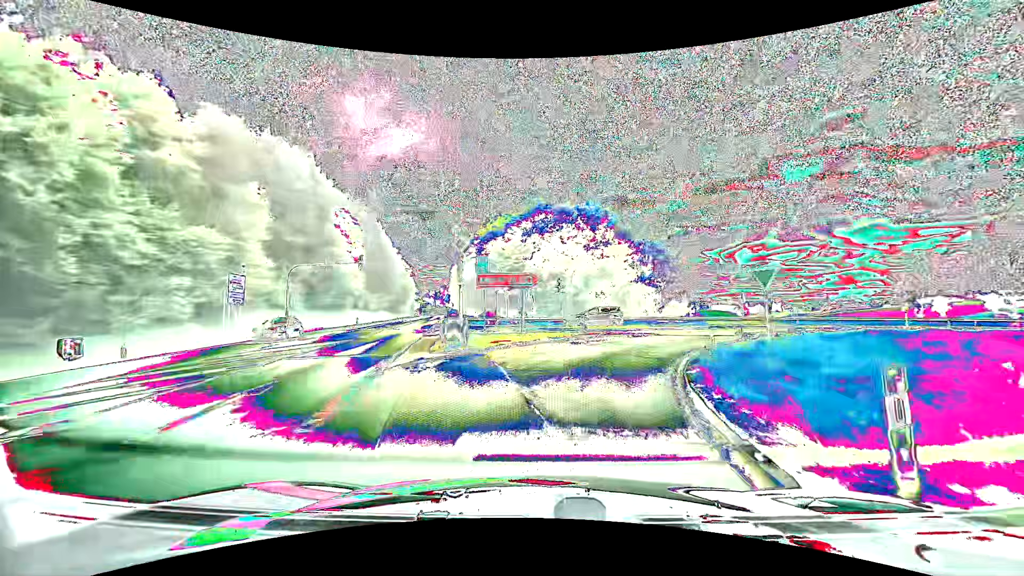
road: primary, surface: asphalt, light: Day
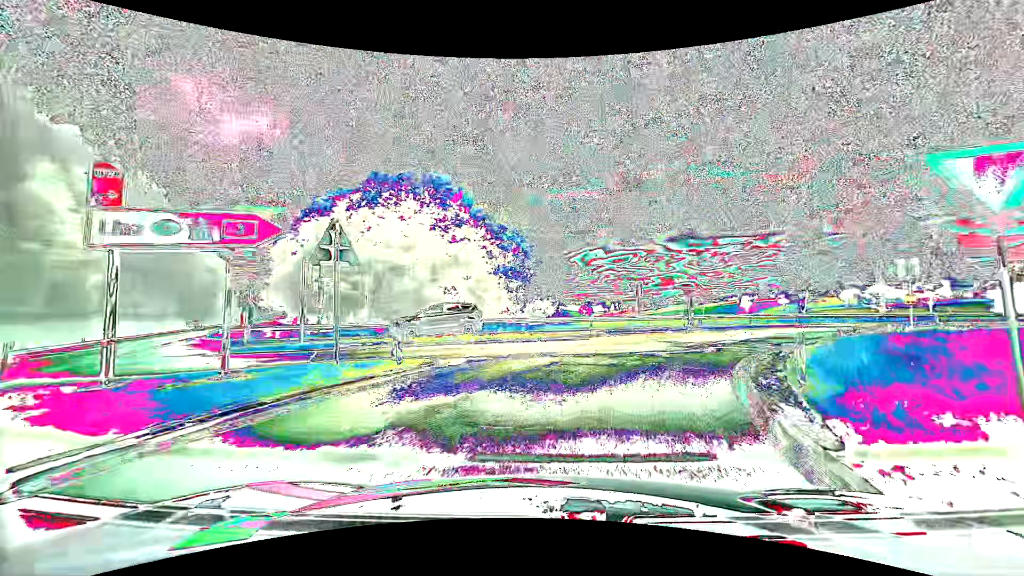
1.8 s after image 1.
(+1.7, +15.9) m; +16°
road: motorway_link
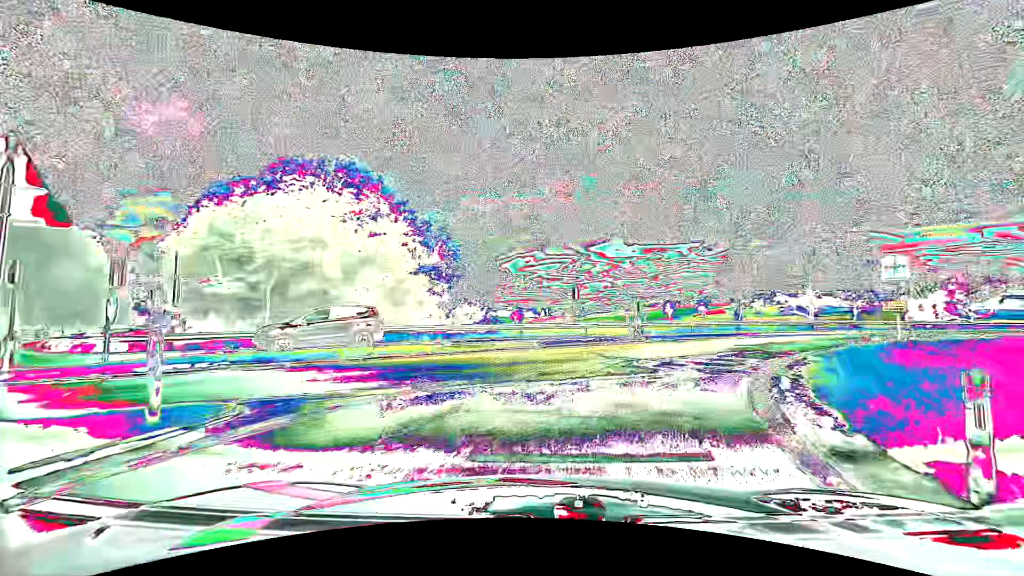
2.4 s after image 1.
(+0.3, +5.1) m; +7°
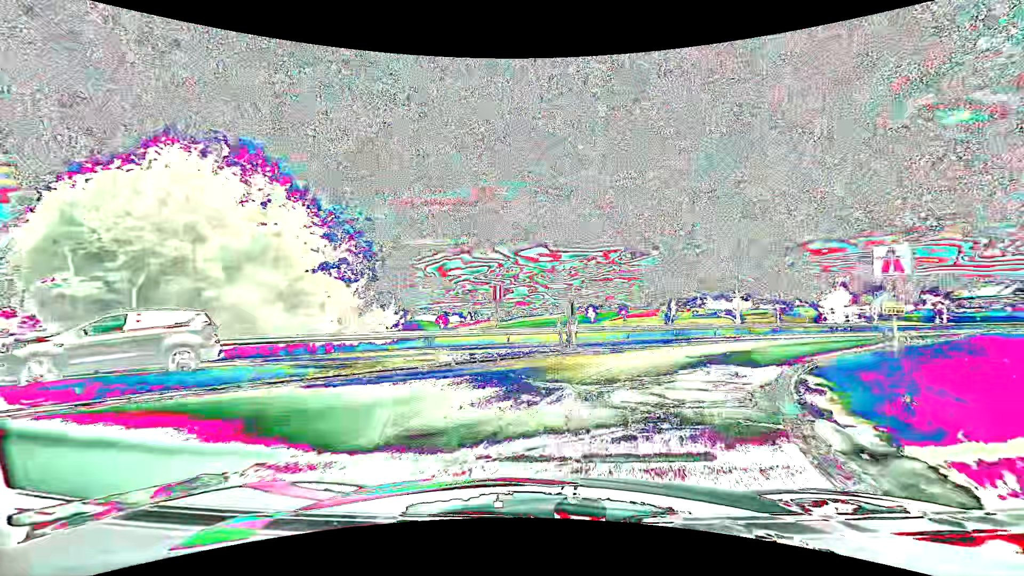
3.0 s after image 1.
(+0.4, +5.0) m; +9°
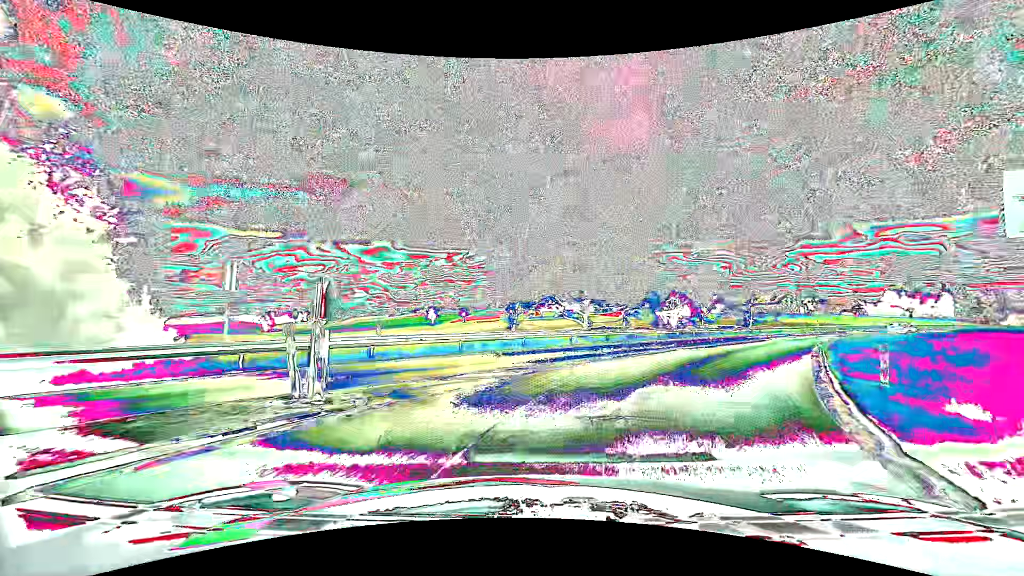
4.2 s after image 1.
(+1.5, +9.7) m; +17°
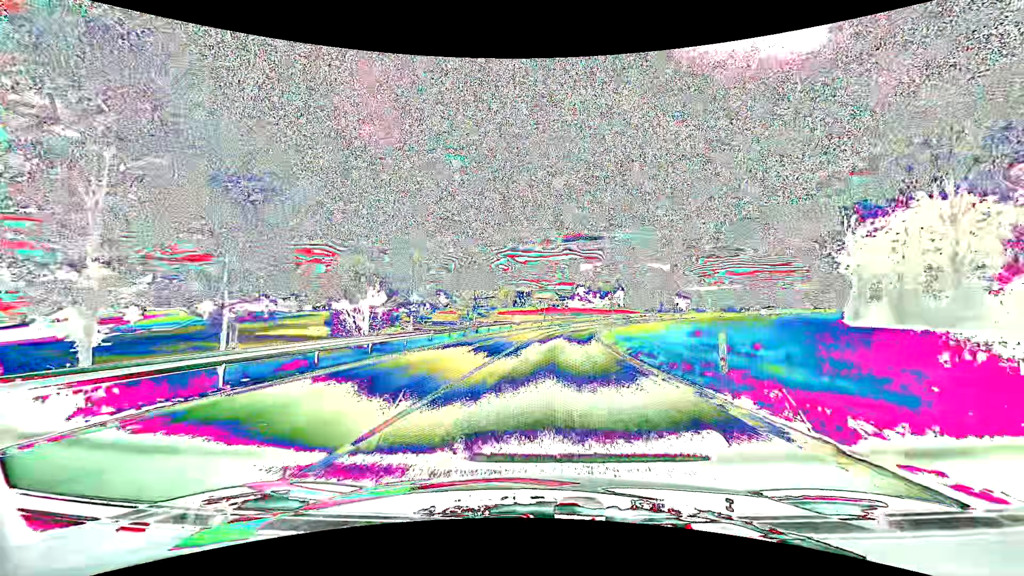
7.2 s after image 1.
(+8.8, +23.5) m; +32°
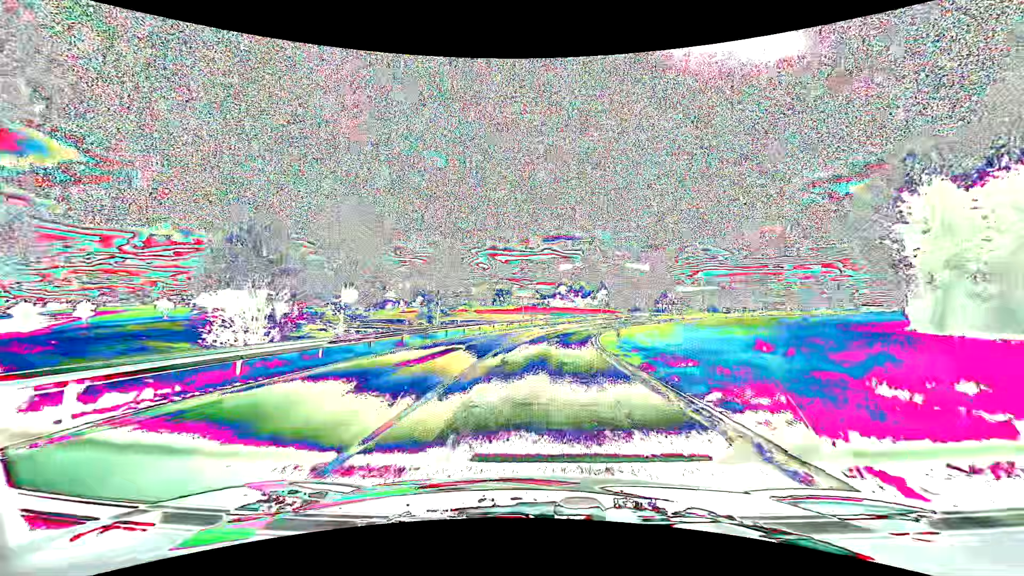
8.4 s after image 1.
(+0.2, +11.3) m; +2°
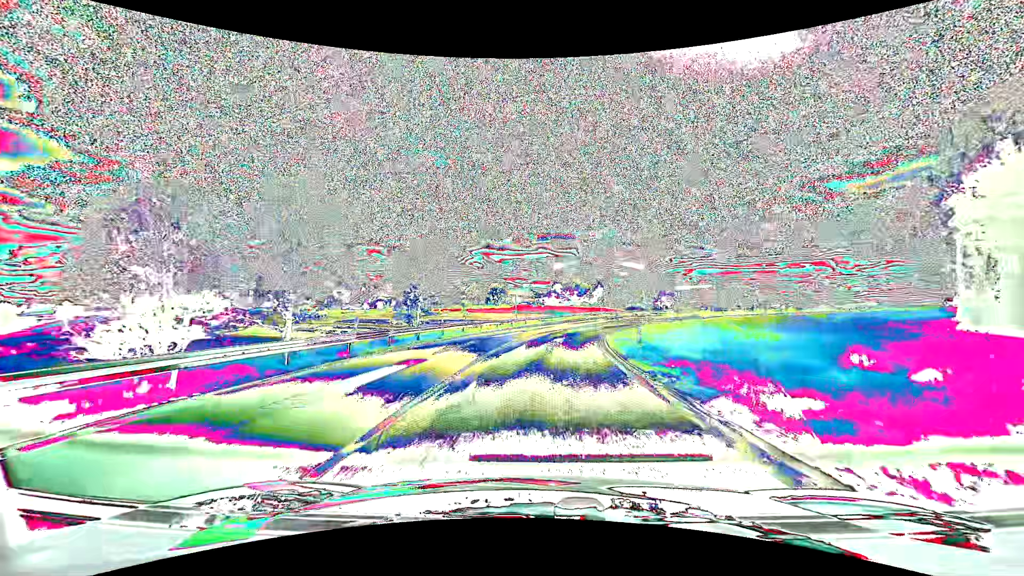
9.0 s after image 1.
(0.0, +6.0) m; 0°
(0, +10) (0, +20) (+1, +30) (+3, +40) (+7, +49) (+12, +58) (+18, +65) (+26, +71) (+36, +75) (+45, +76) m
